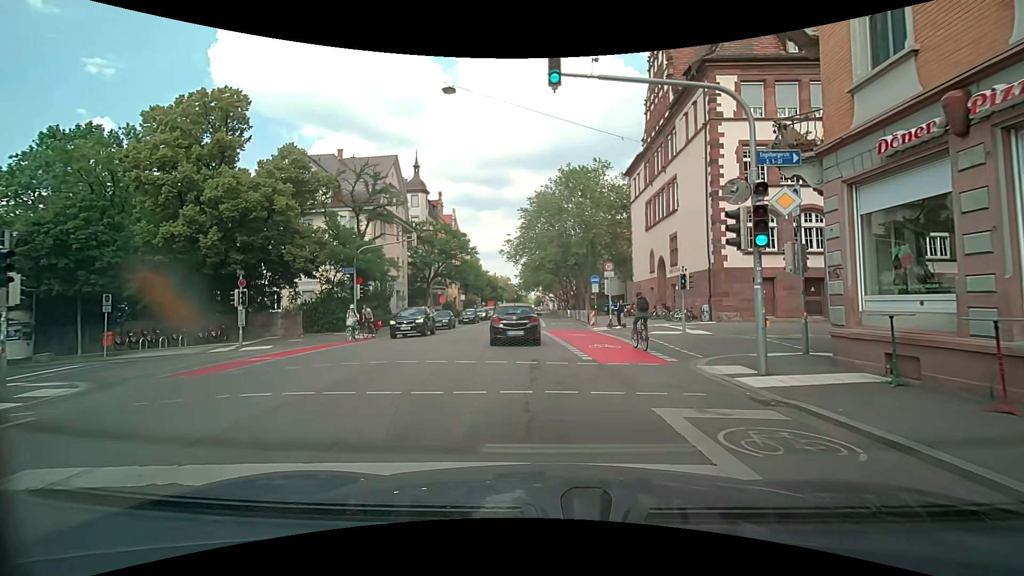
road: secondary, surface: asphalt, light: Day
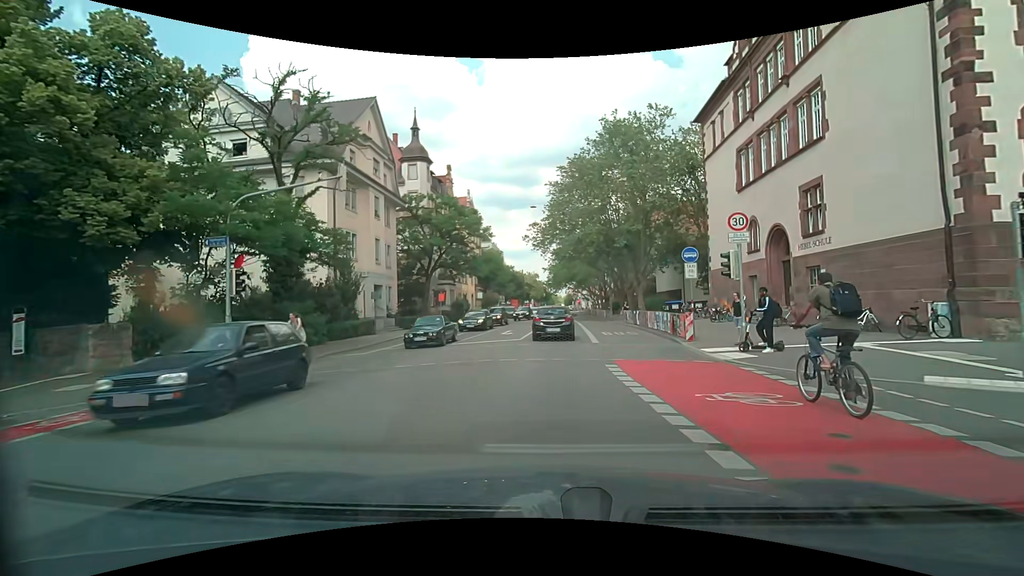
(-0.7, +16.4) m; -3°
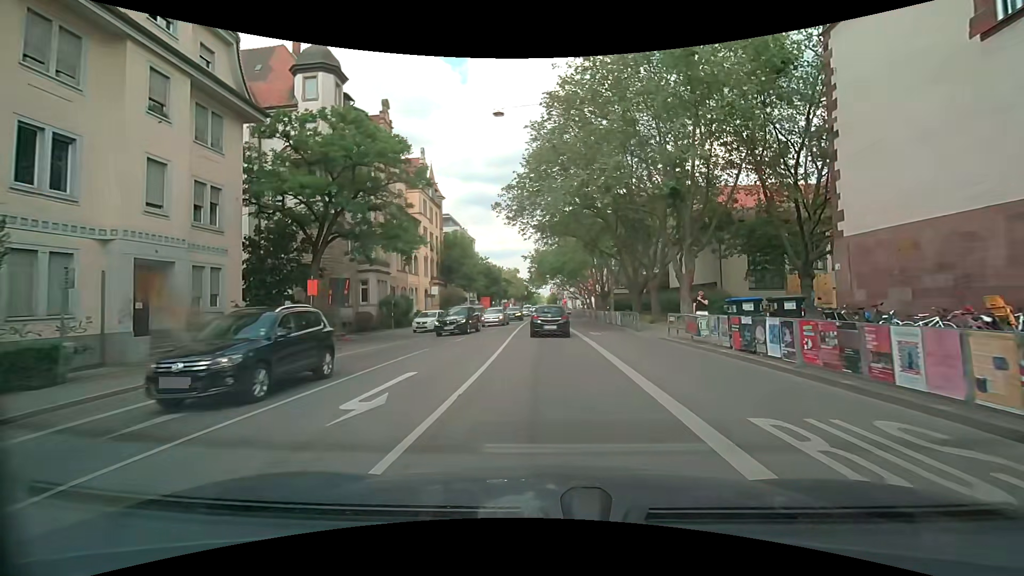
(+0.2, +20.6) m; +2°
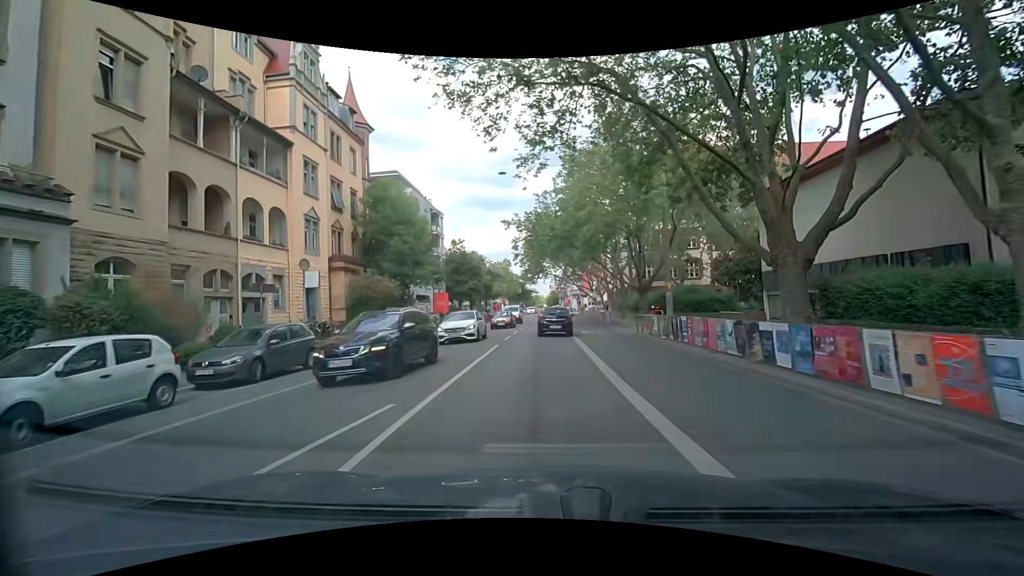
(-0.1, +28.4) m; 0°
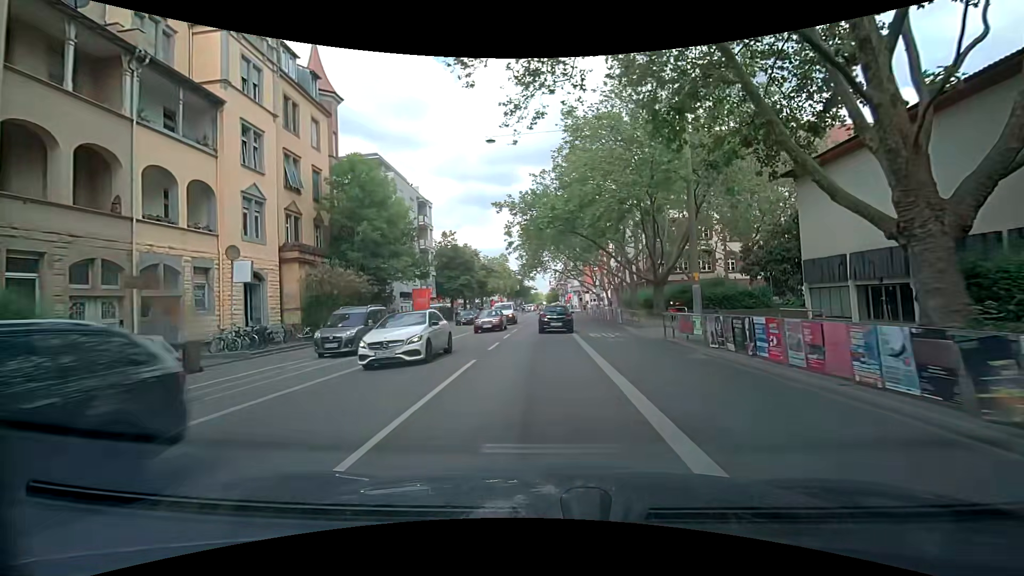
(0.0, +5.9) m; -1°
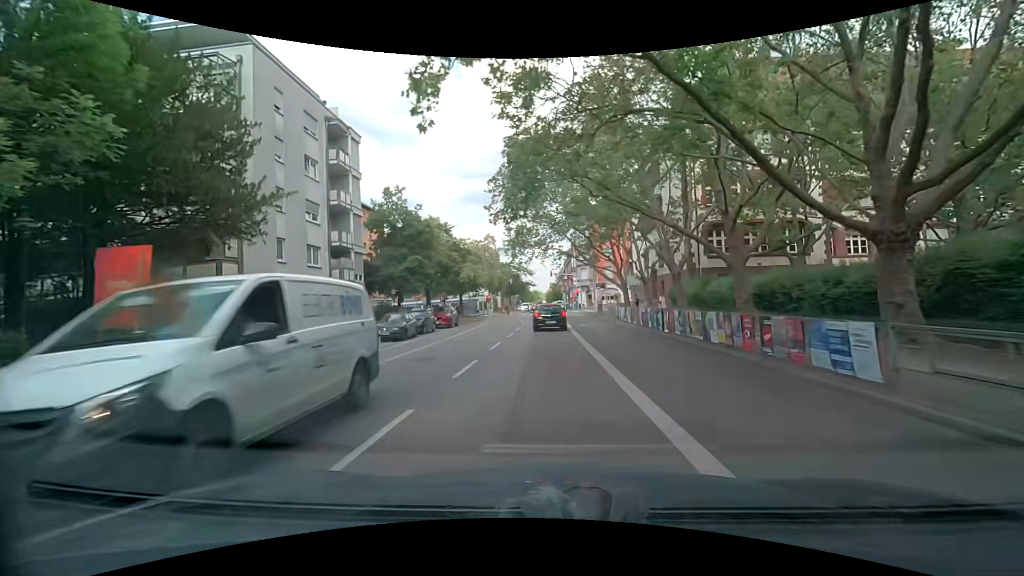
(+0.3, +23.9) m; 0°
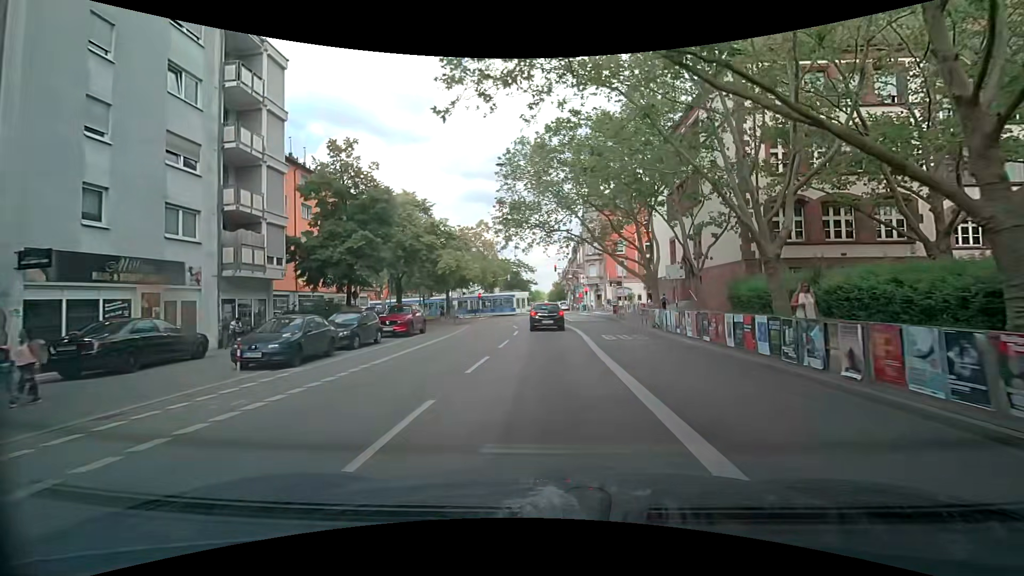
(+0.1, +11.5) m; -1°
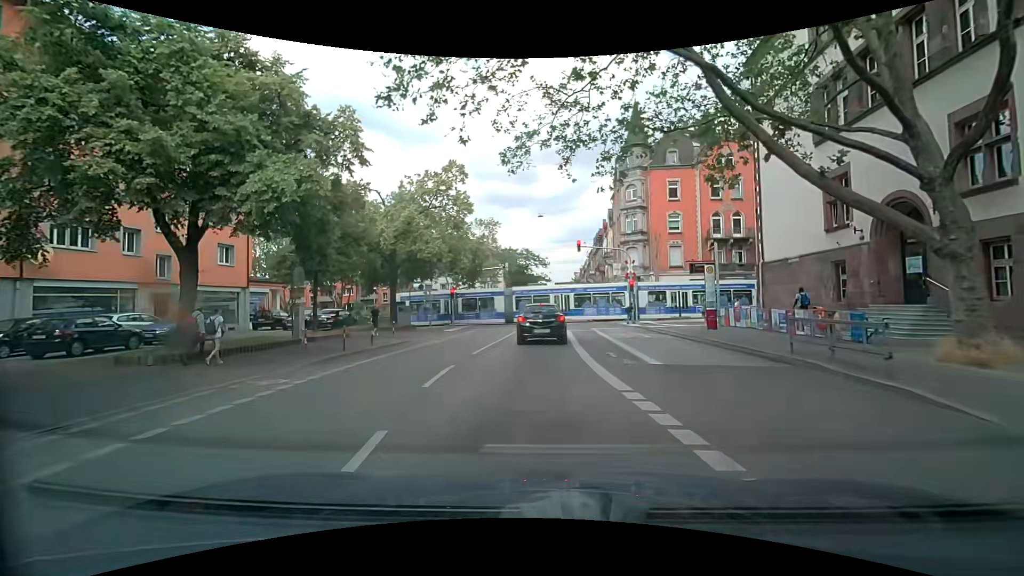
(+0.5, +25.5) m; -1°
